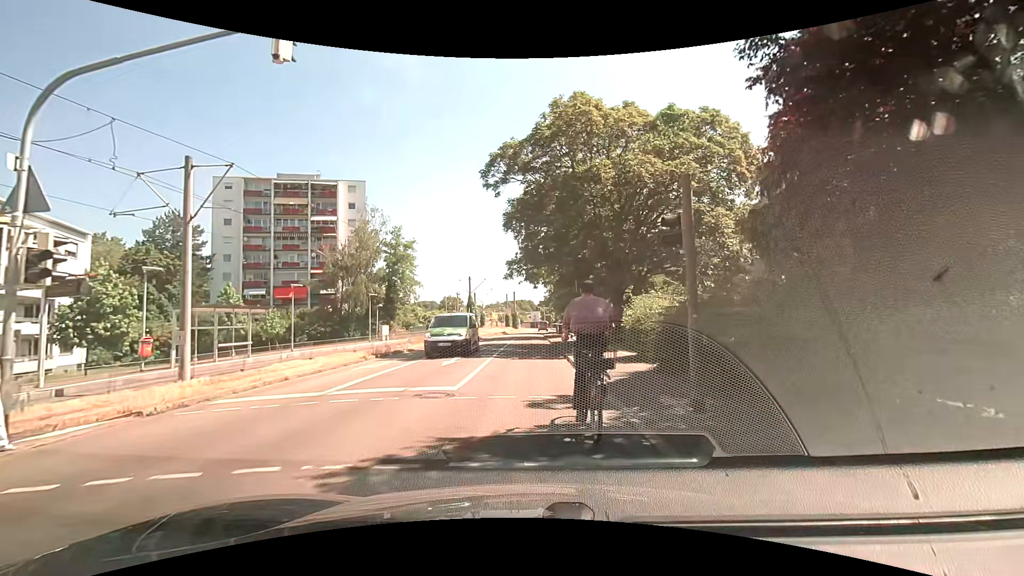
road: residential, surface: asphalt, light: Day
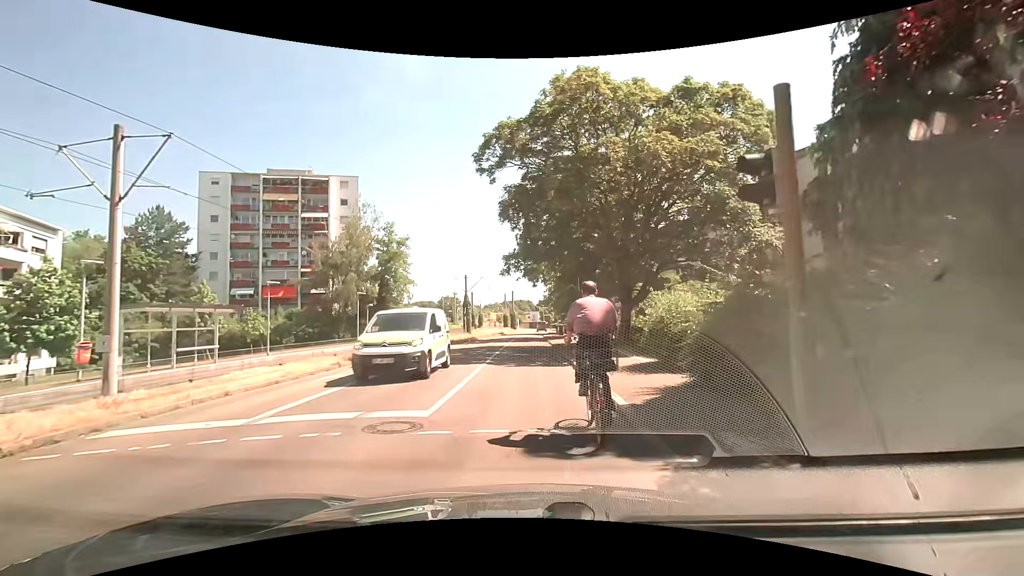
(0.0, +2.7) m; 0°
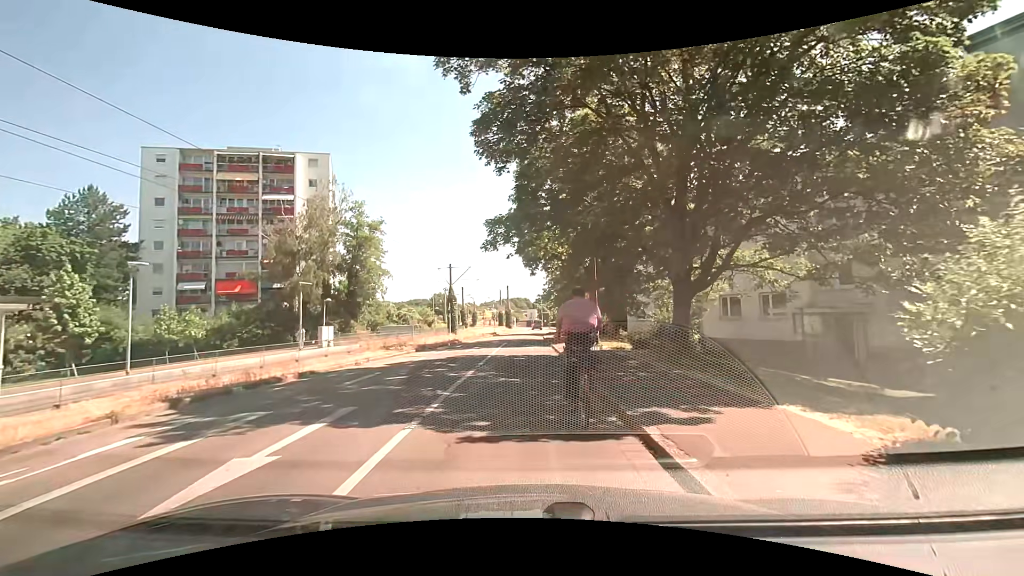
(0.0, +9.5) m; 0°
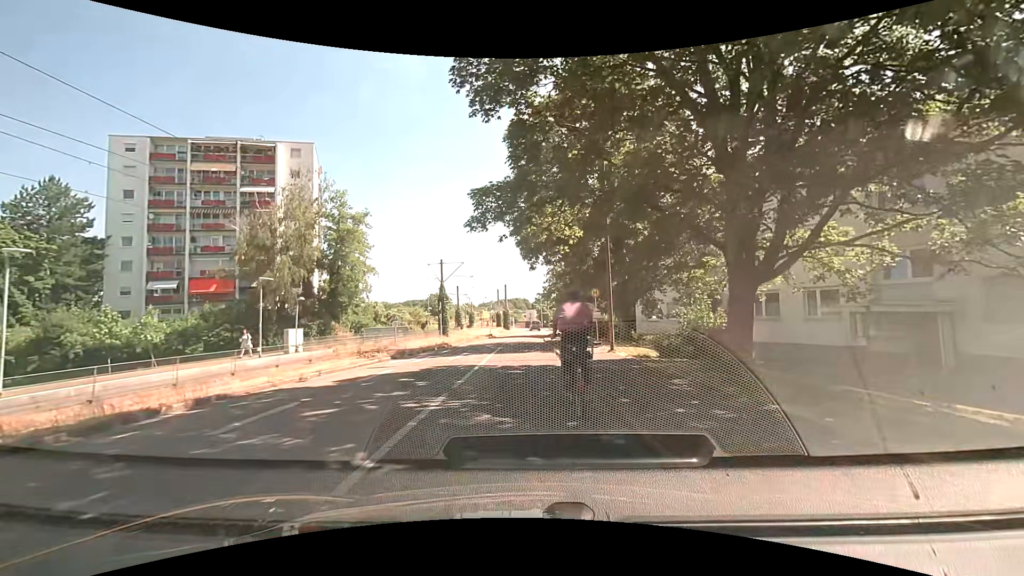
(0.0, +4.5) m; +1°
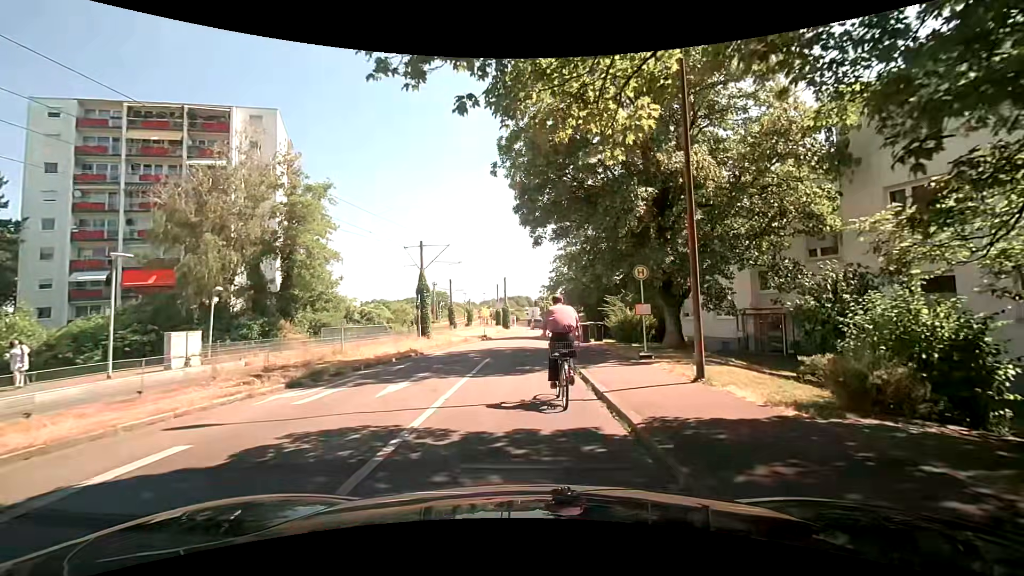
(-0.1, +9.6) m; -1°
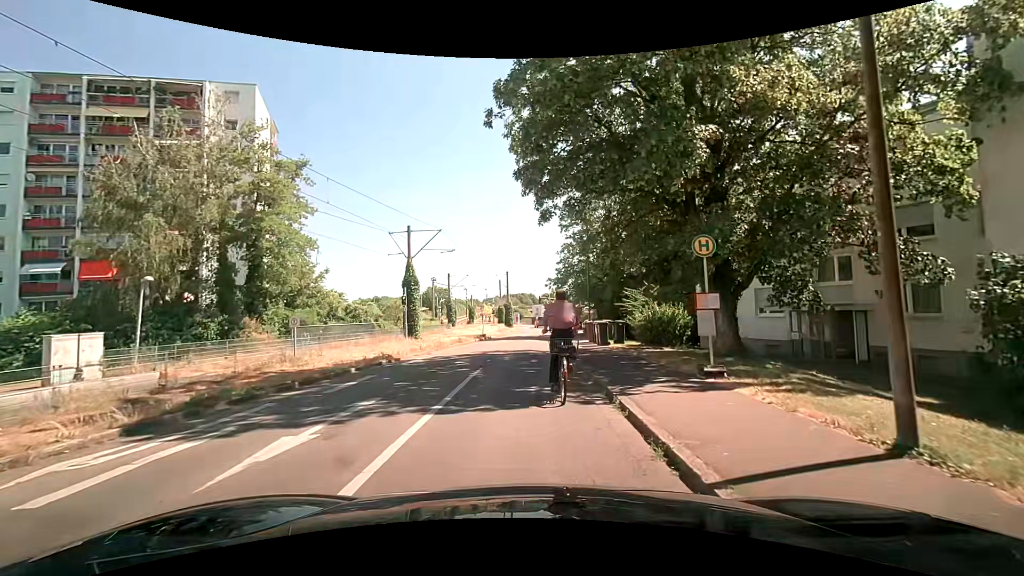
(0.0, +5.0) m; -1°
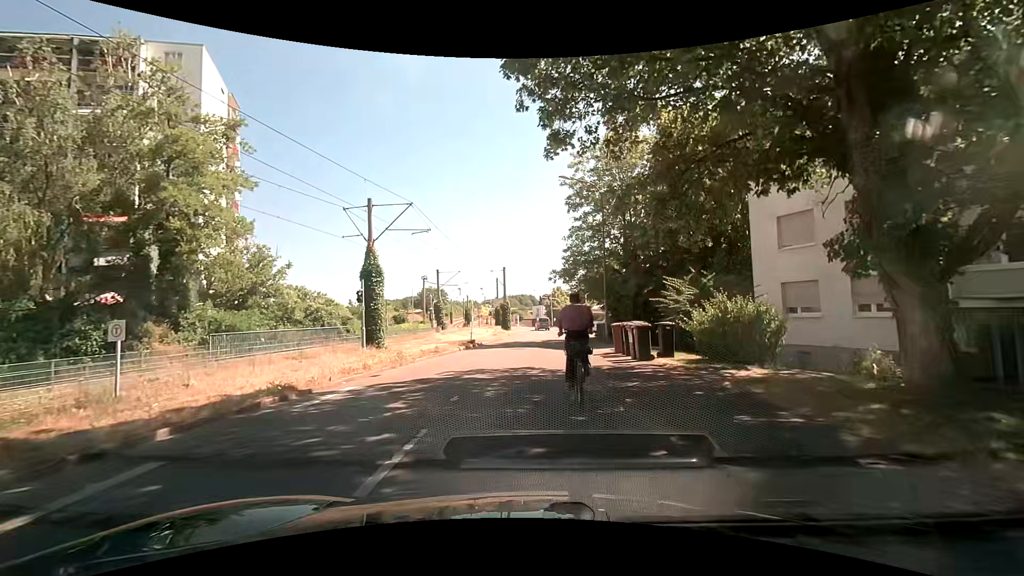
(+0.1, +7.6) m; +1°
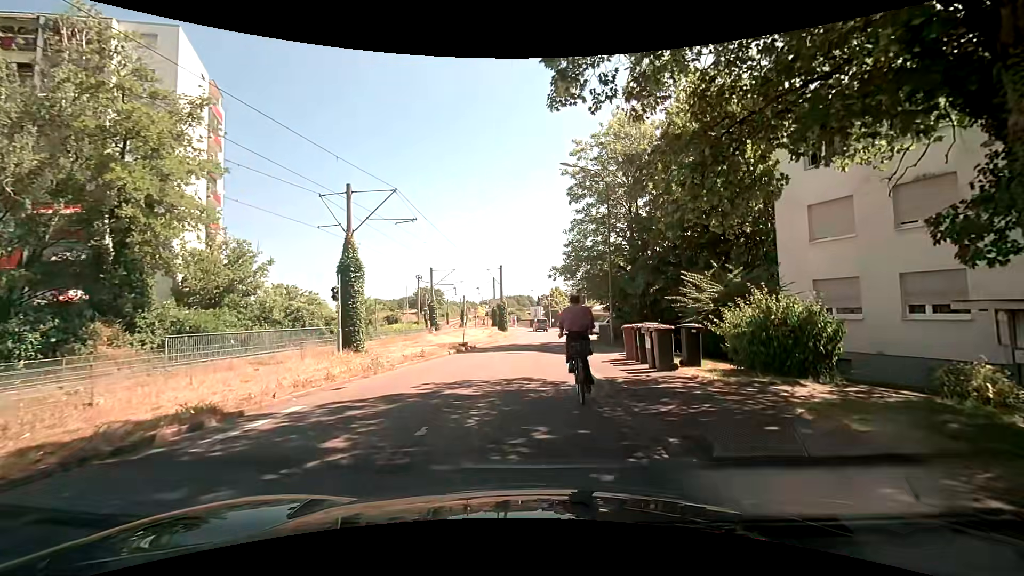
(0.0, +2.5) m; 0°
